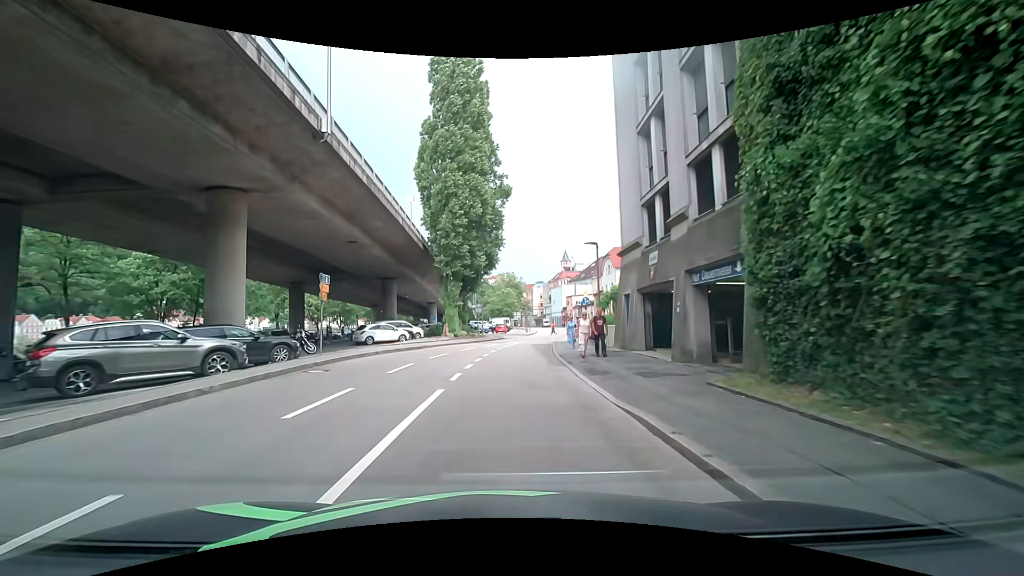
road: residential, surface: asphalt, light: Day
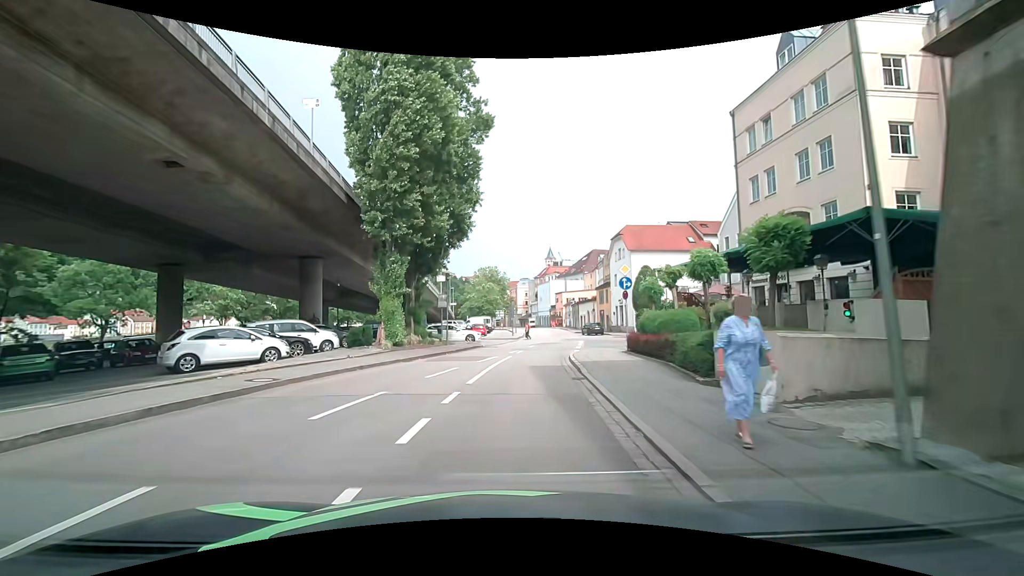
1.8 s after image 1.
(0.0, +17.5) m; +3°
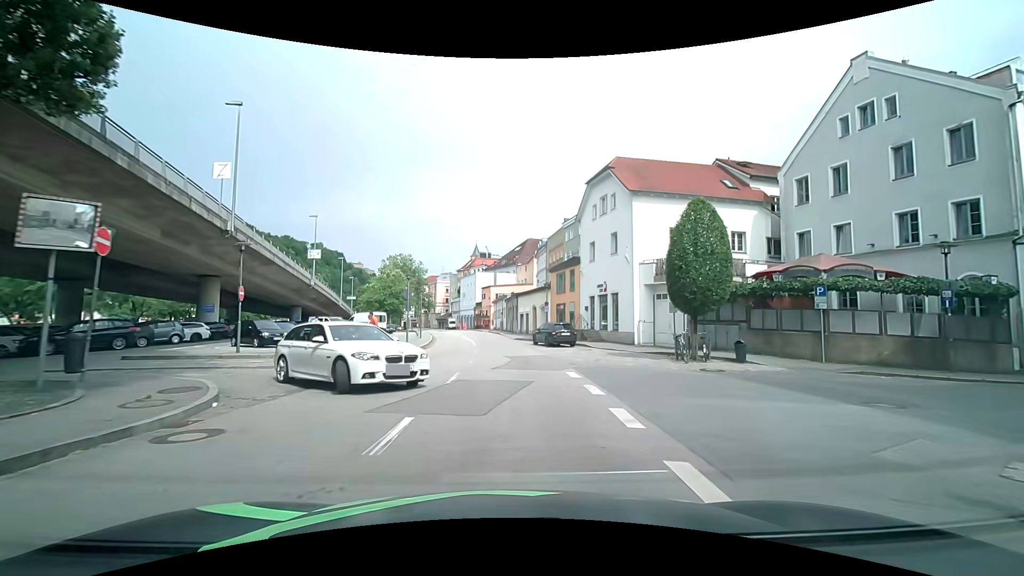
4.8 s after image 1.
(+0.9, +26.0) m; +8°
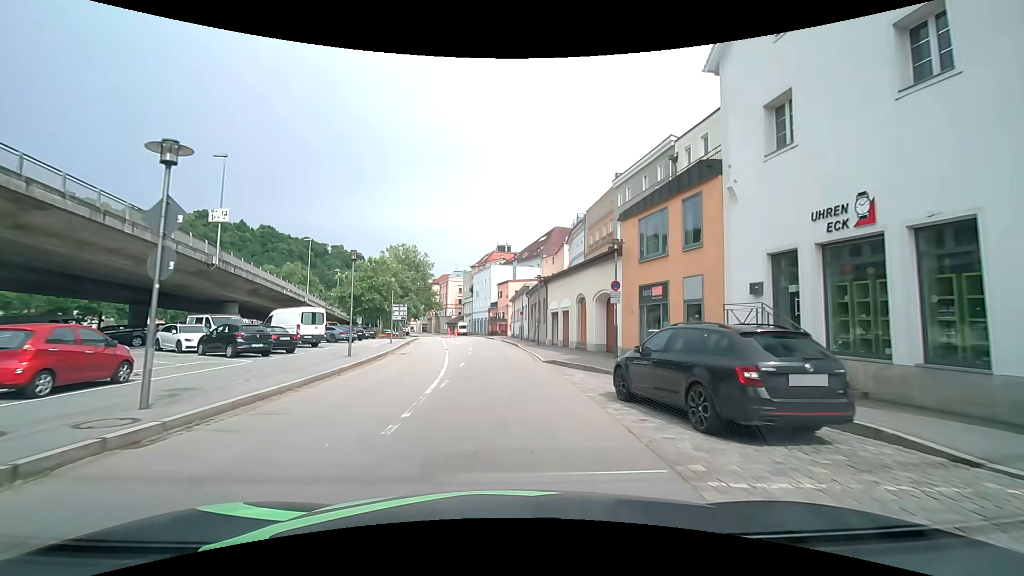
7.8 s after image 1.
(+0.1, +23.0) m; -3°
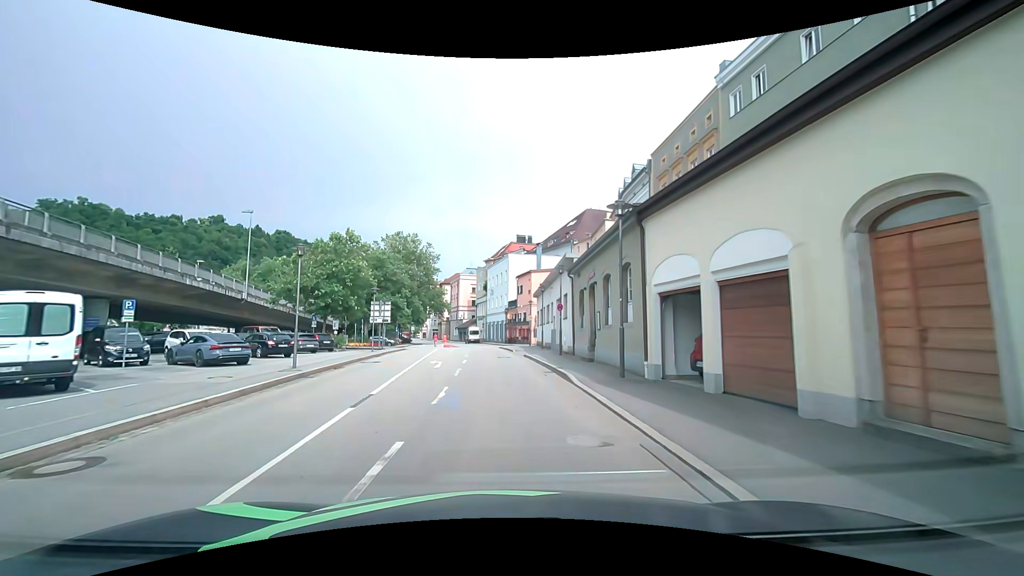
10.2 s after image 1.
(-0.3, +20.4) m; -2°
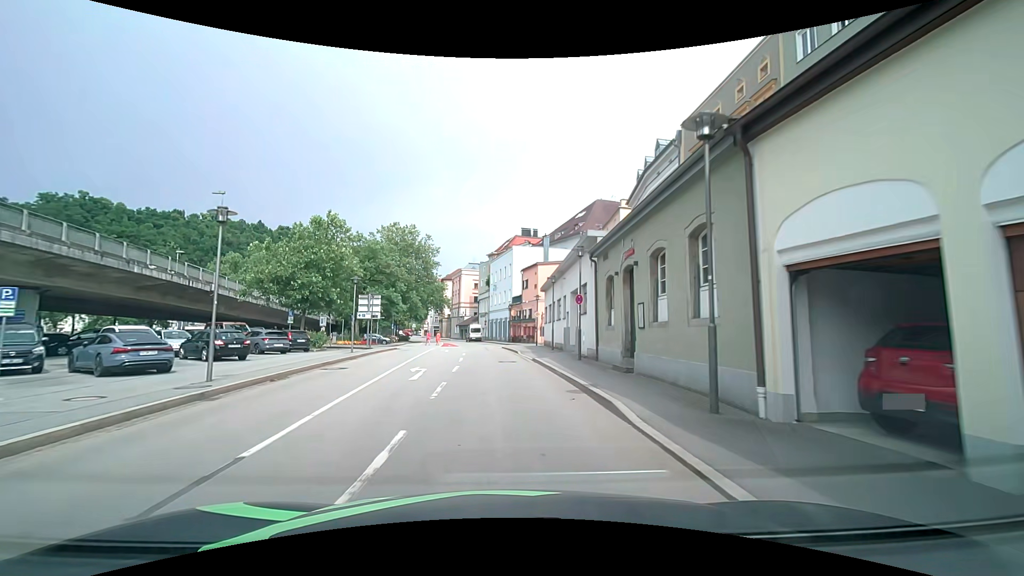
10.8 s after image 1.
(0.0, +5.5) m; -1°
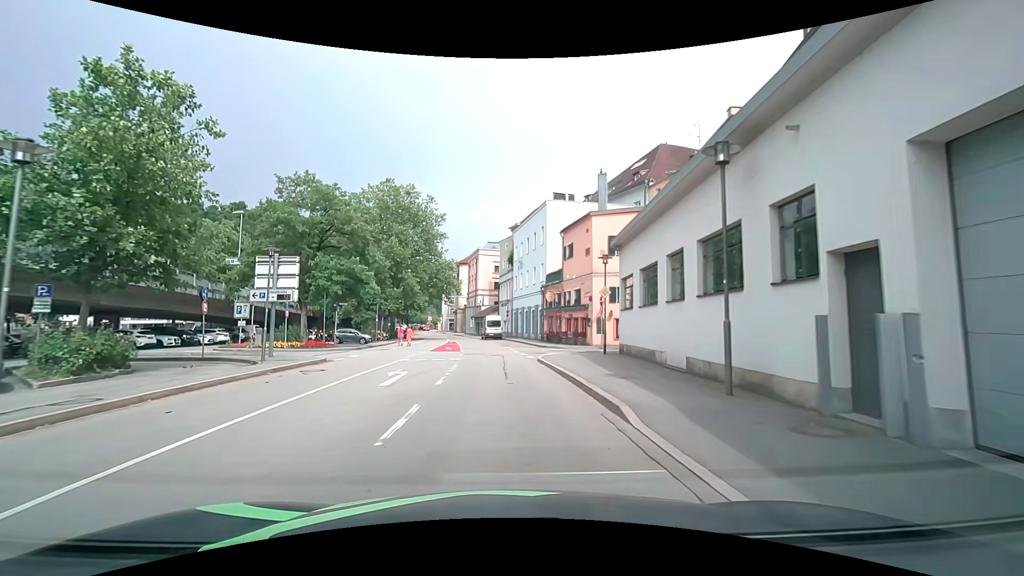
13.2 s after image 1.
(-0.3, +22.2) m; -3°
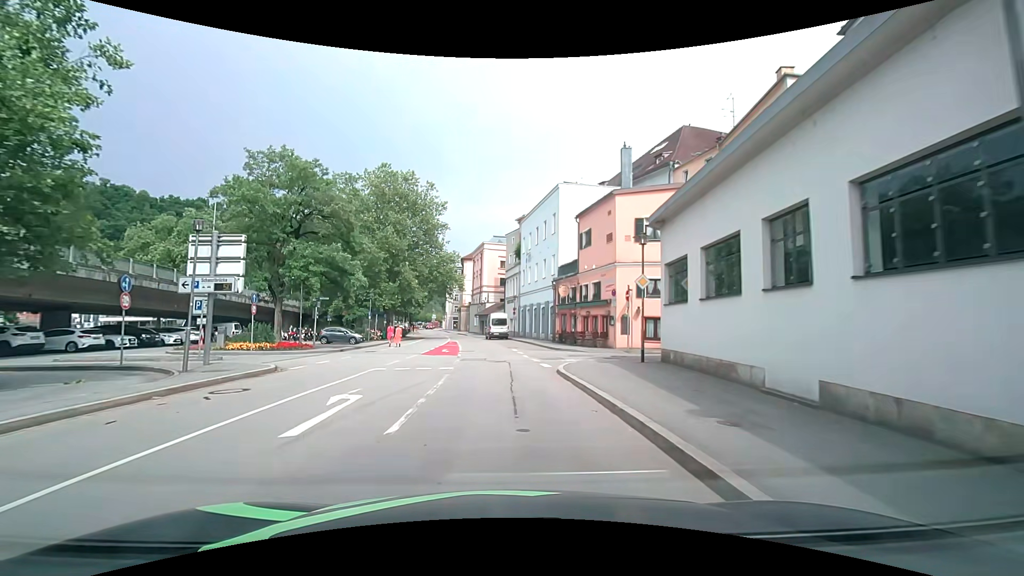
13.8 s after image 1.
(+0.1, +5.3) m; 0°
(0, +10) (0, +20) (-1, +30) (-2, +40) (-3, +50) (-5, +60) (-6, +70) (-8, +79) (-10, +89) (-12, +99) m
